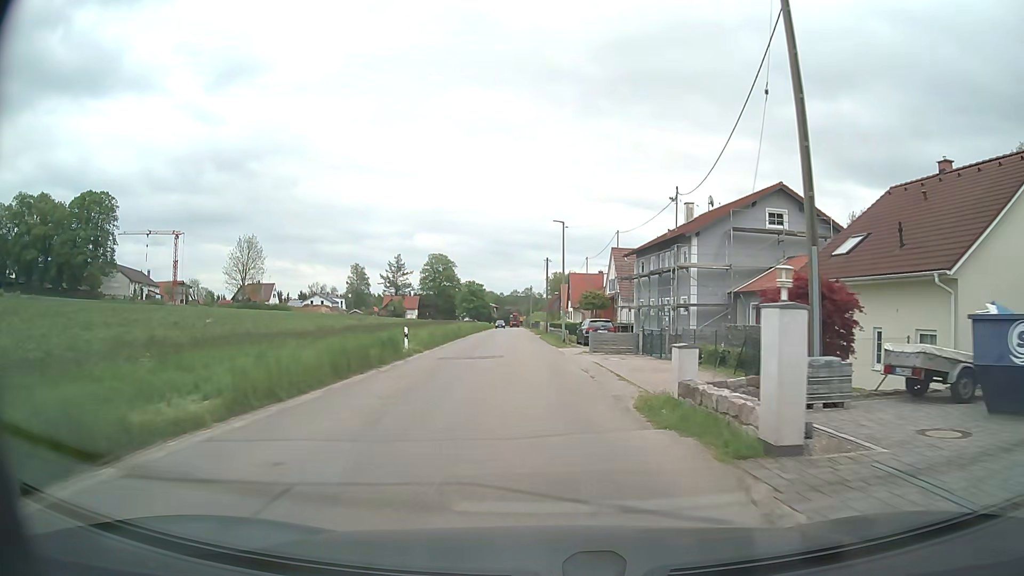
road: tertiary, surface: asphalt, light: Day
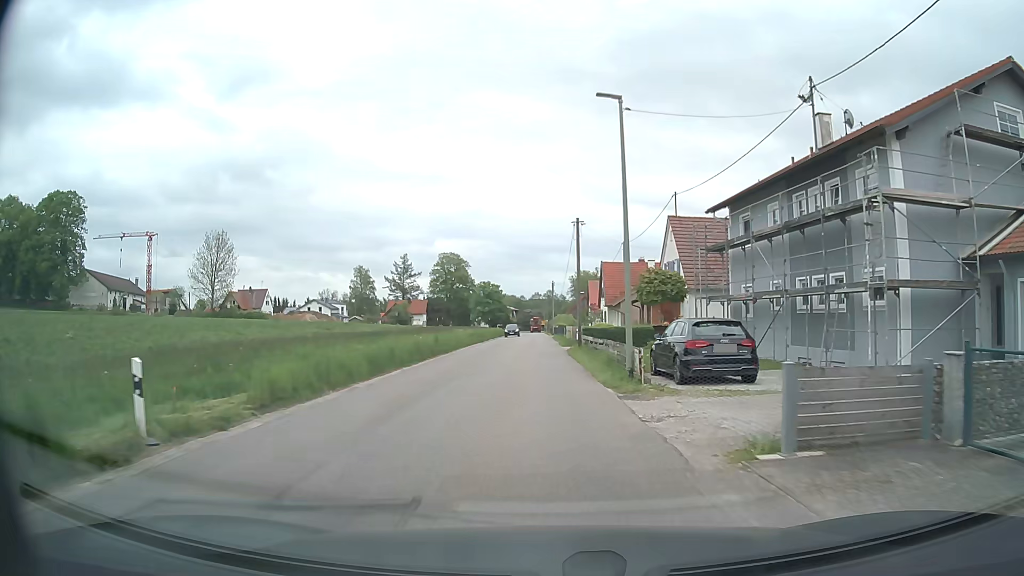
(-0.3, +20.3) m; -2°
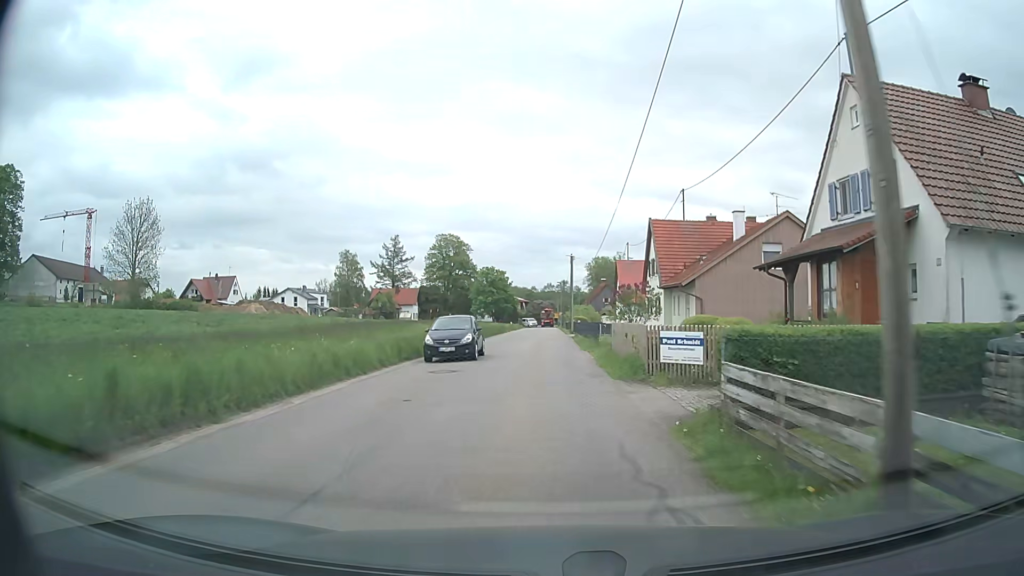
(-0.2, +25.8) m; -1°
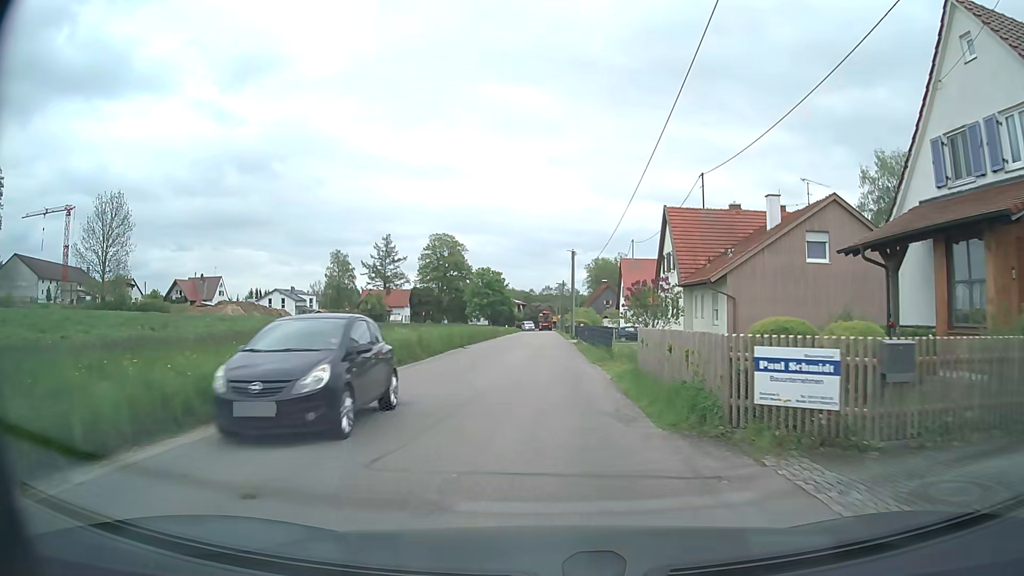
(0.0, +6.3) m; 0°
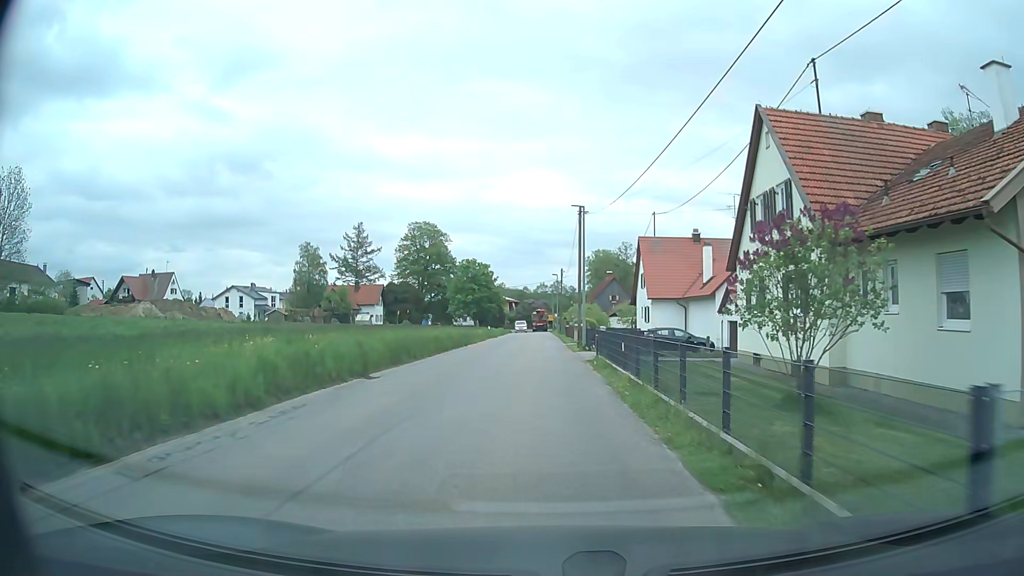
(0.0, +18.6) m; 0°
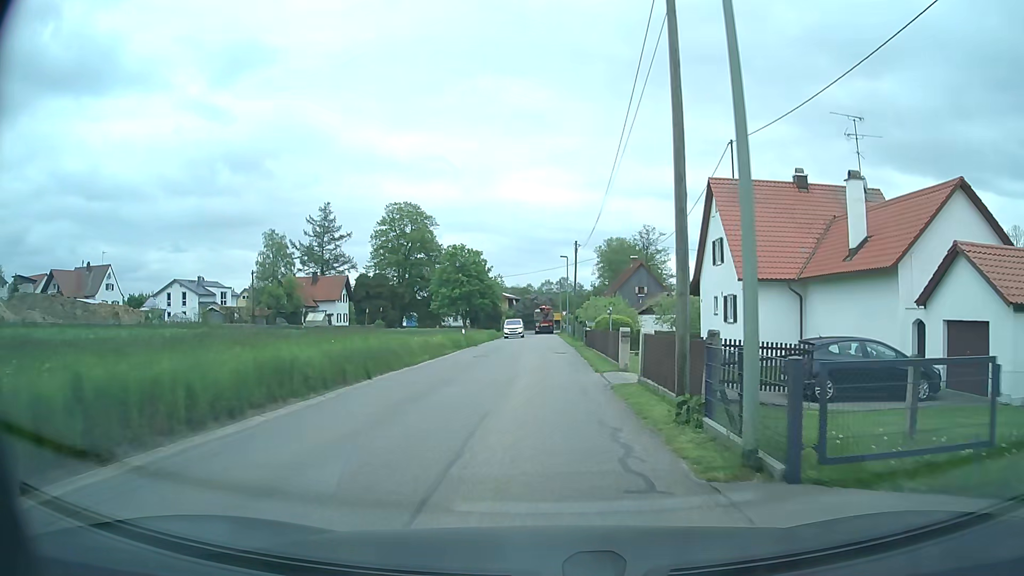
(-0.2, +23.2) m; -2°
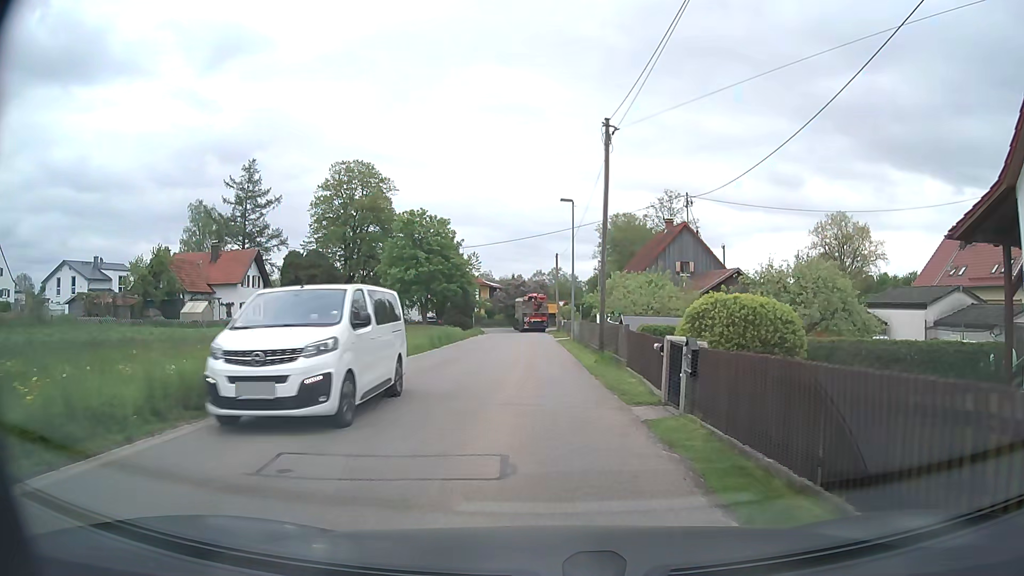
(+0.6, +26.7) m; +2°
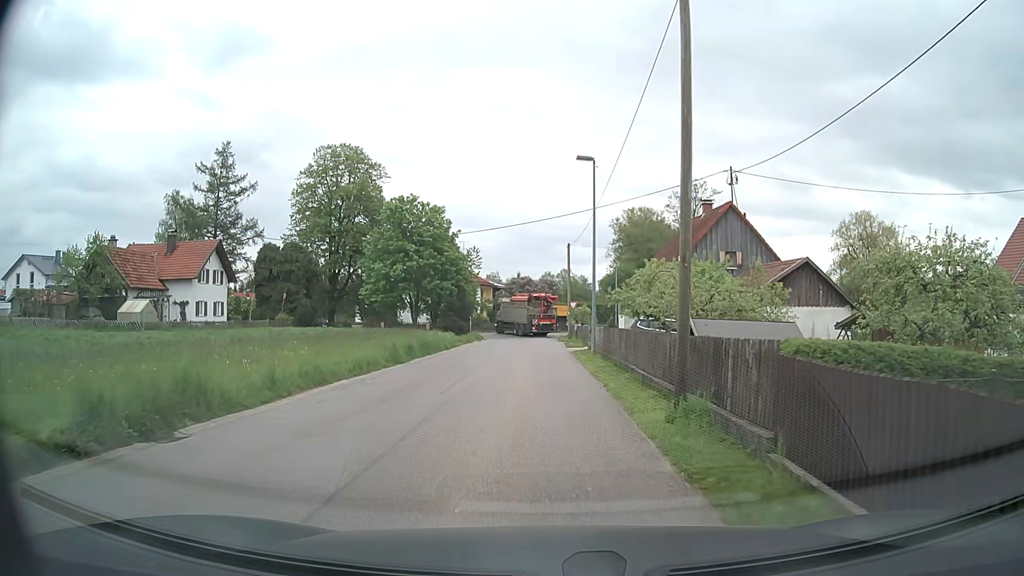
(-0.1, +9.9) m; -1°
(0, +10) (0, +20) (-1, +30) (-1, +40) (-1, +50) (-1, +60) (+5, +67) (+15, +66) (+25, +65) (+35, +63) m
